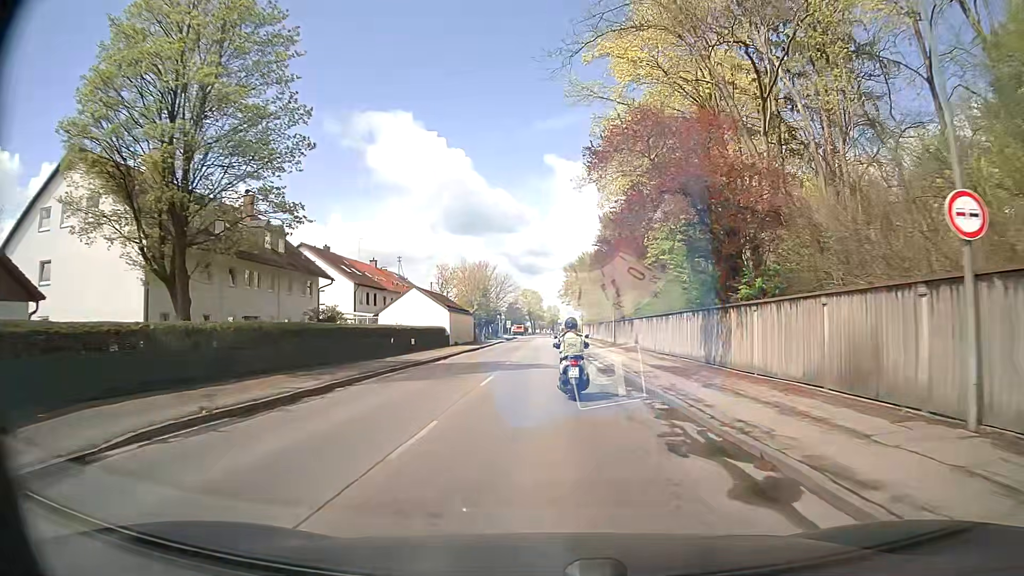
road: secondary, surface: asphalt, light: Day
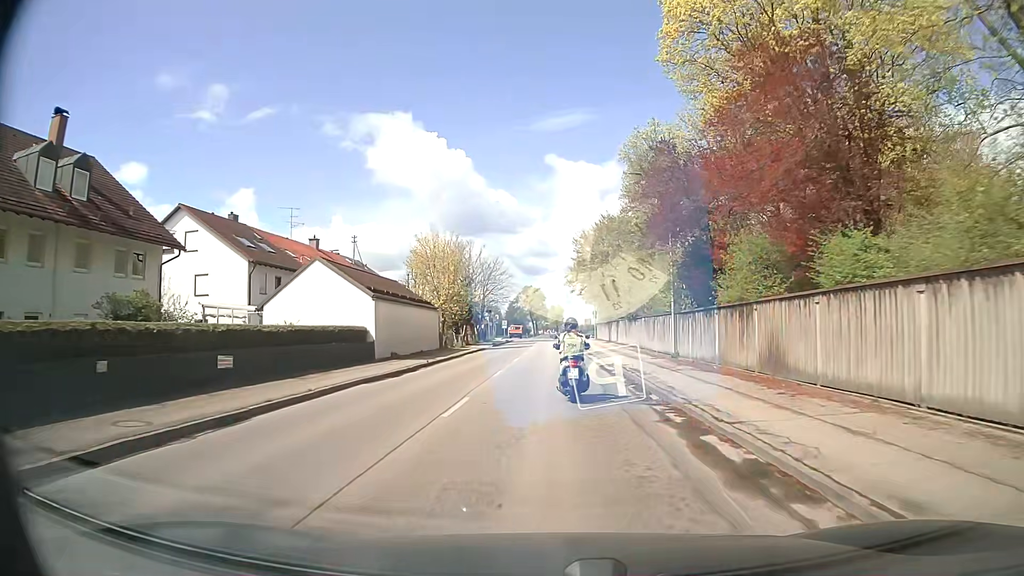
(0.0, +23.8) m; -1°
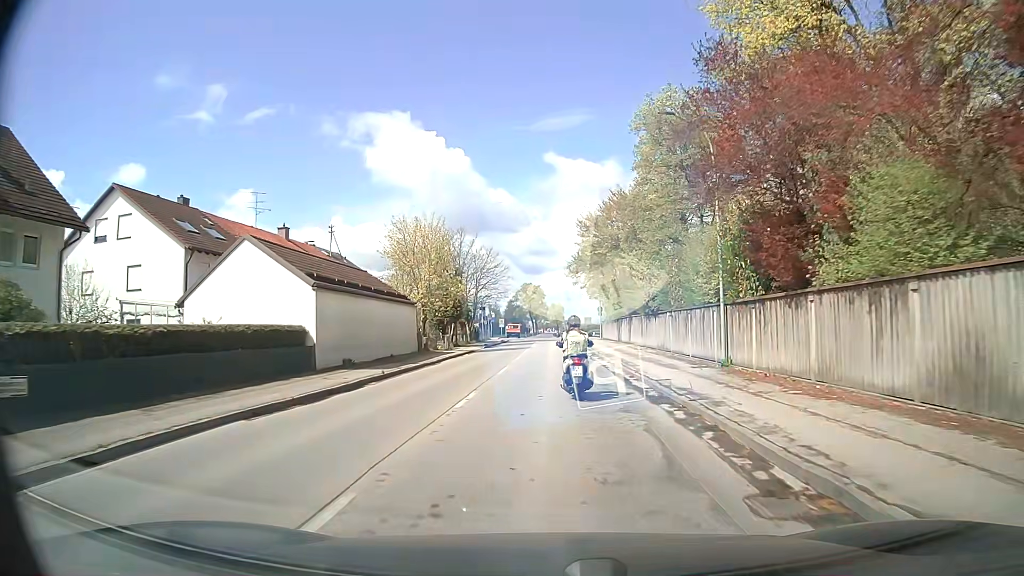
(0.0, +7.9) m; 0°
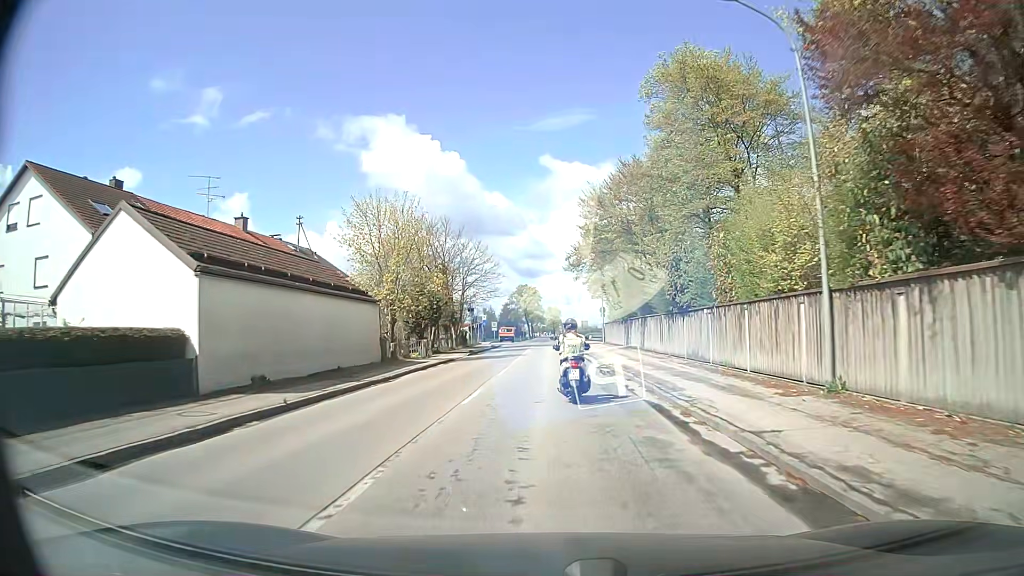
(0.0, +7.9) m; +1°
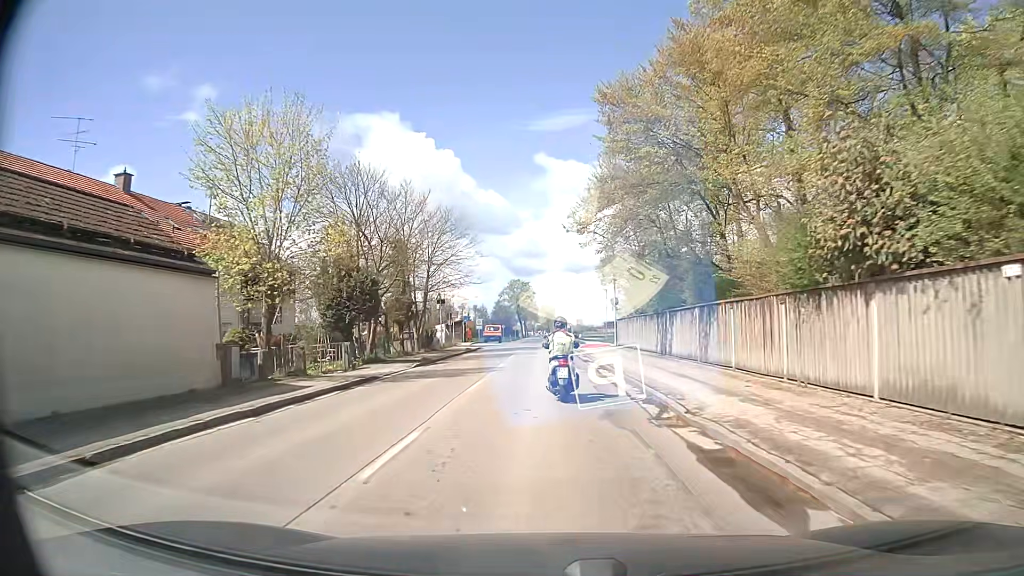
(+0.1, +15.6) m; +1°
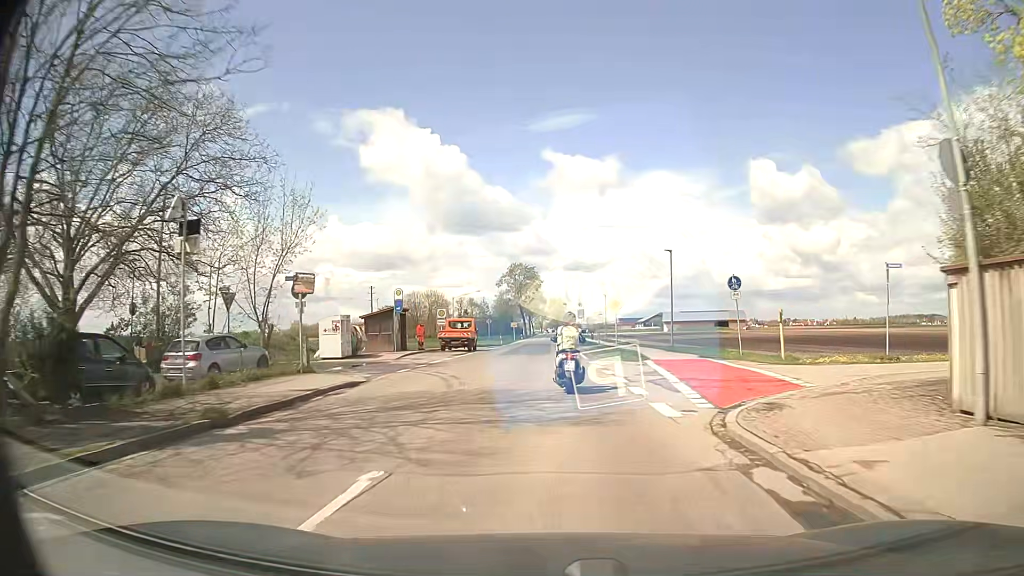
(-0.5, +38.6) m; -1°
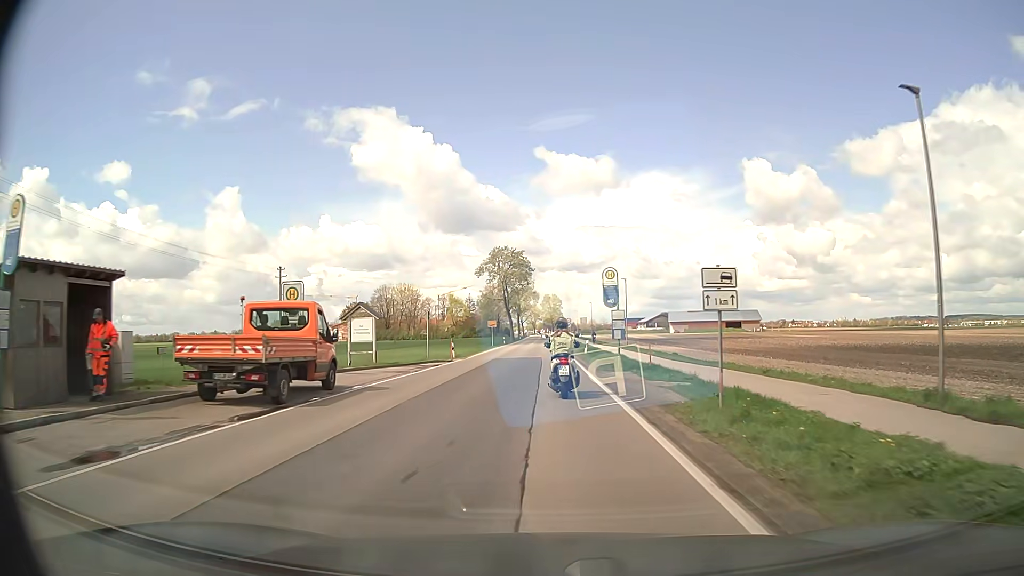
(+0.2, +31.0) m; 0°
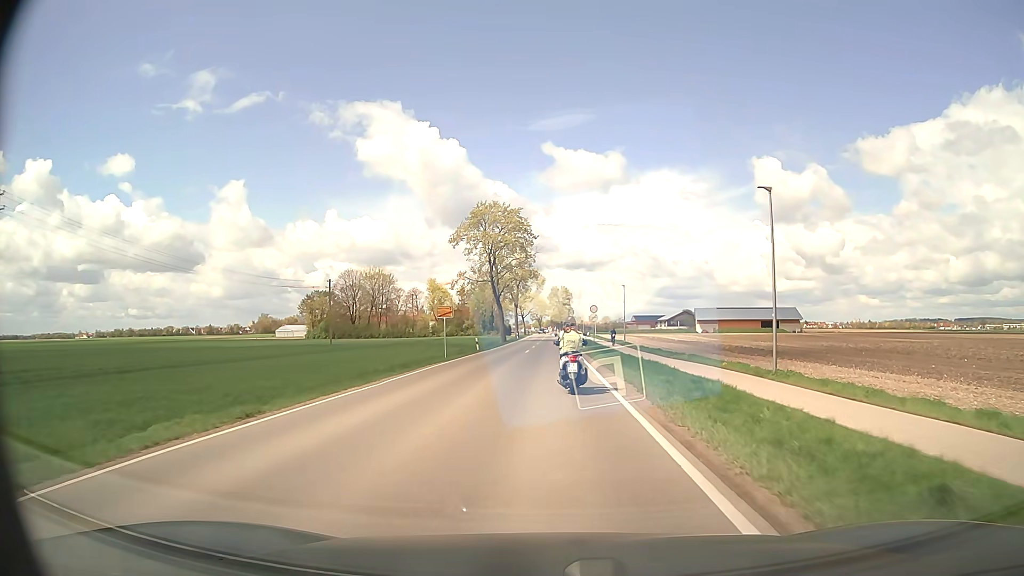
(-0.1, +39.0) m; -1°
